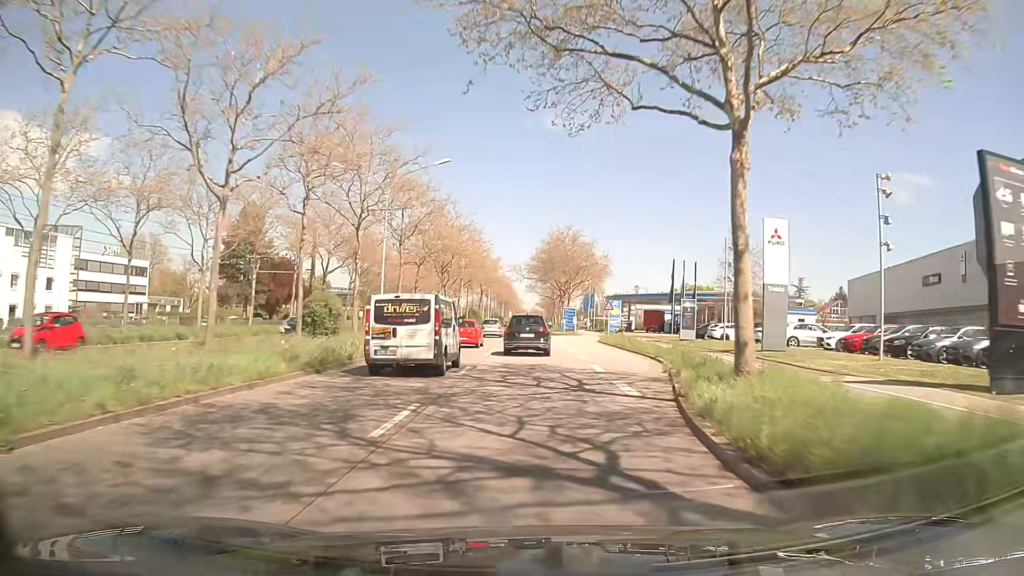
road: primary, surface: asphalt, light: Day
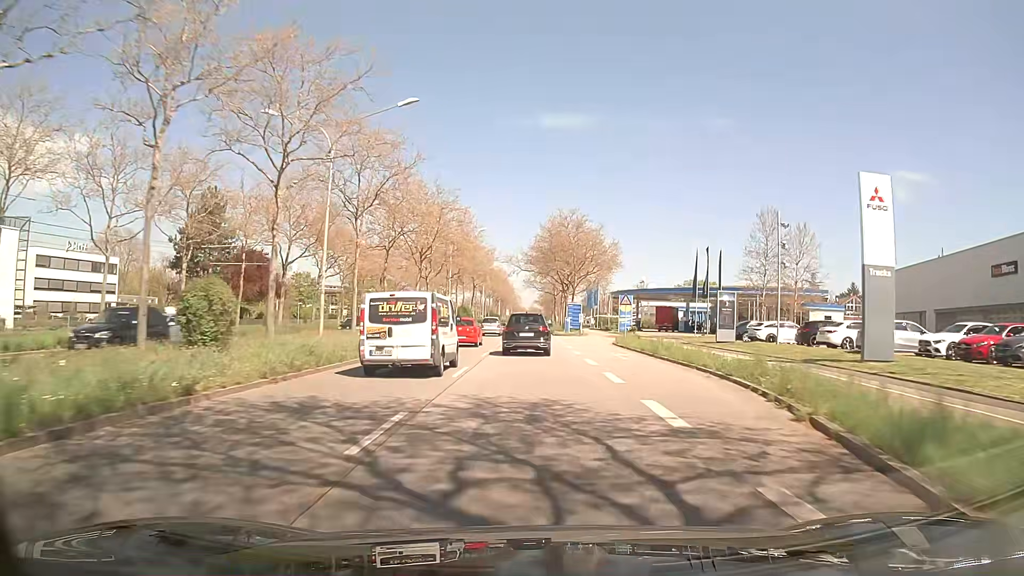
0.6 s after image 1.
(0.0, +10.2) m; 0°
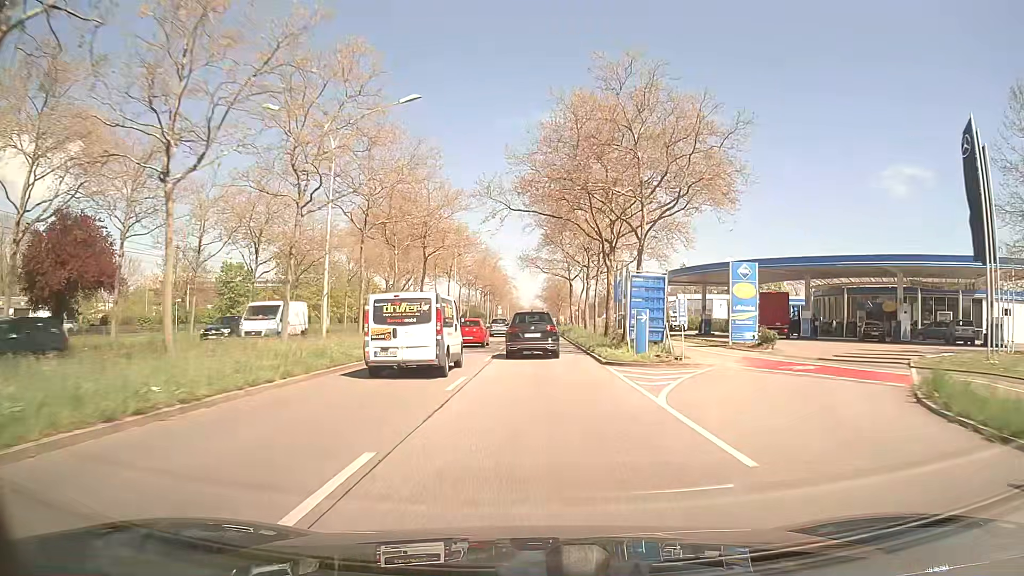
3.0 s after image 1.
(0.0, +39.2) m; 0°
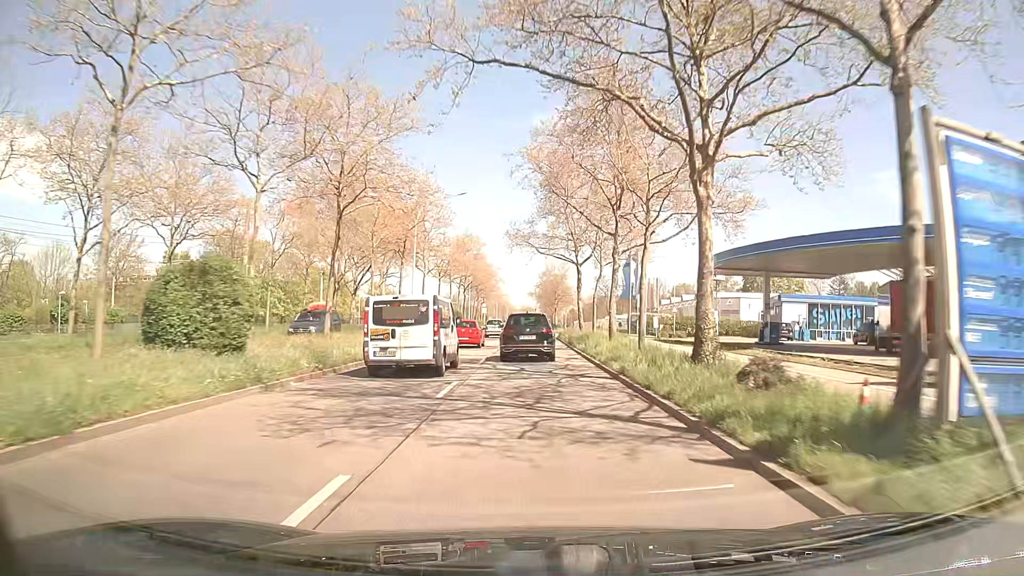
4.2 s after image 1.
(0.0, +19.2) m; +1°
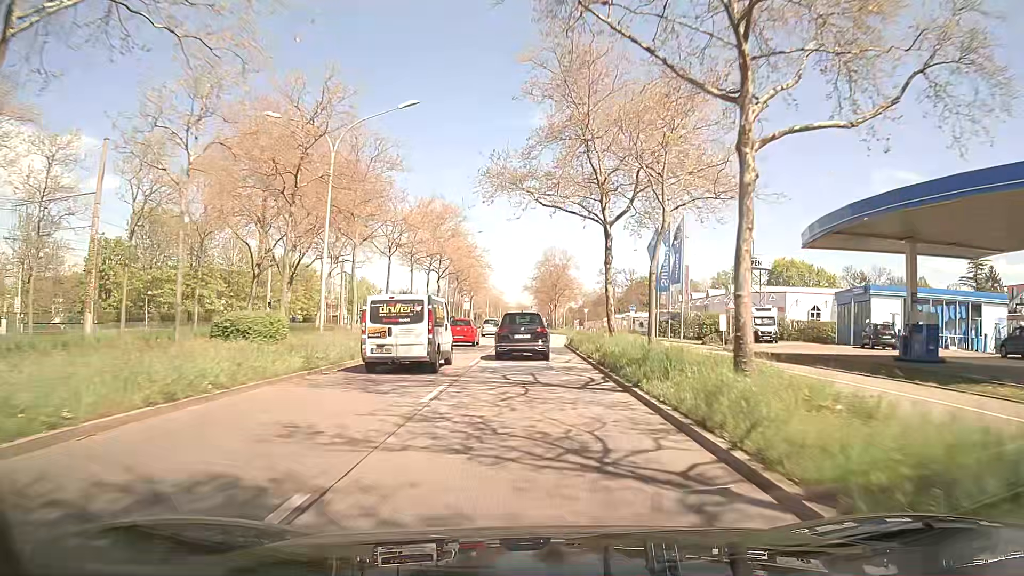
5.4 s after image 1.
(+0.1, +19.0) m; 0°
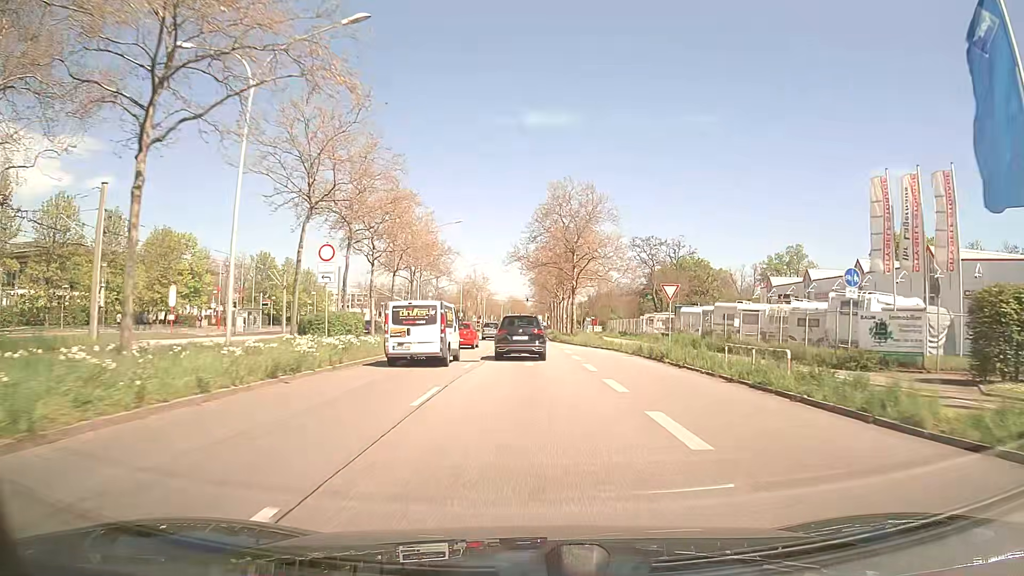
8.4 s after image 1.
(+0.3, +46.4) m; +1°
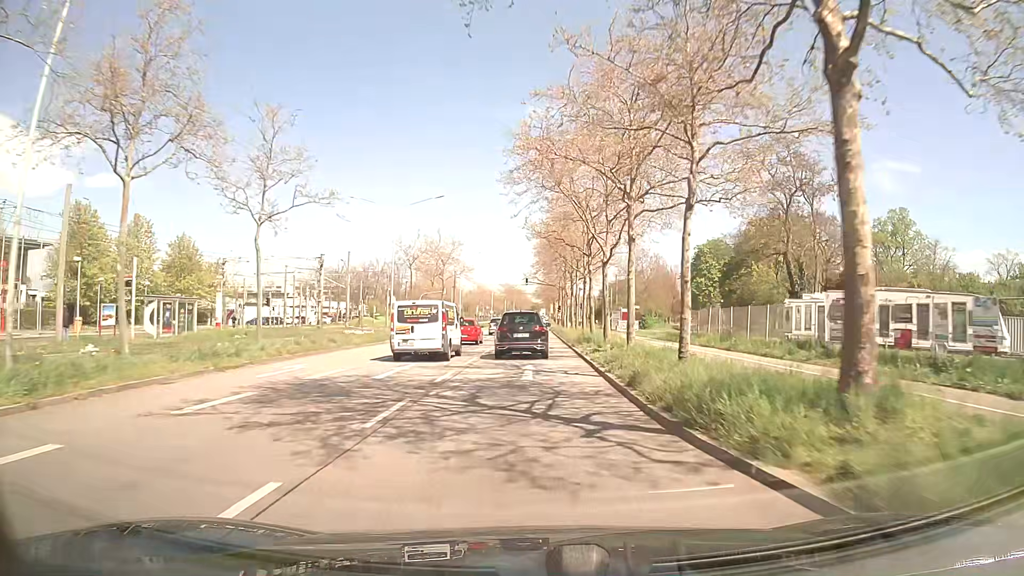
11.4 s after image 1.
(+0.1, +45.9) m; 0°
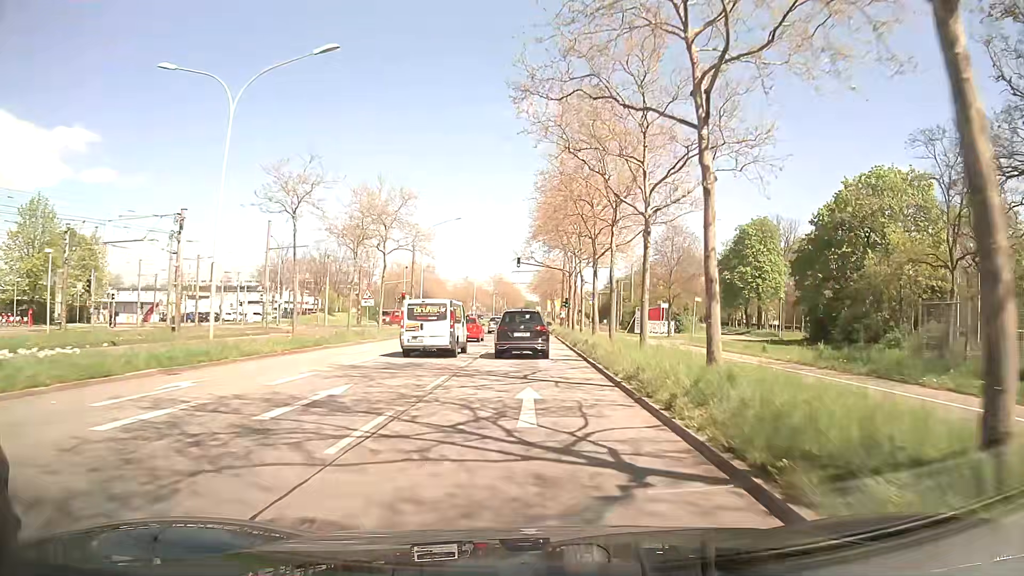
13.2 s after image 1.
(+0.2, +26.1) m; +1°
(0, +10) (0, +20) (0, +30) (0, +40) (0, +50) (0, +60) (0, +70) (+1, +80) (+1, +90) (+1, +100) m
